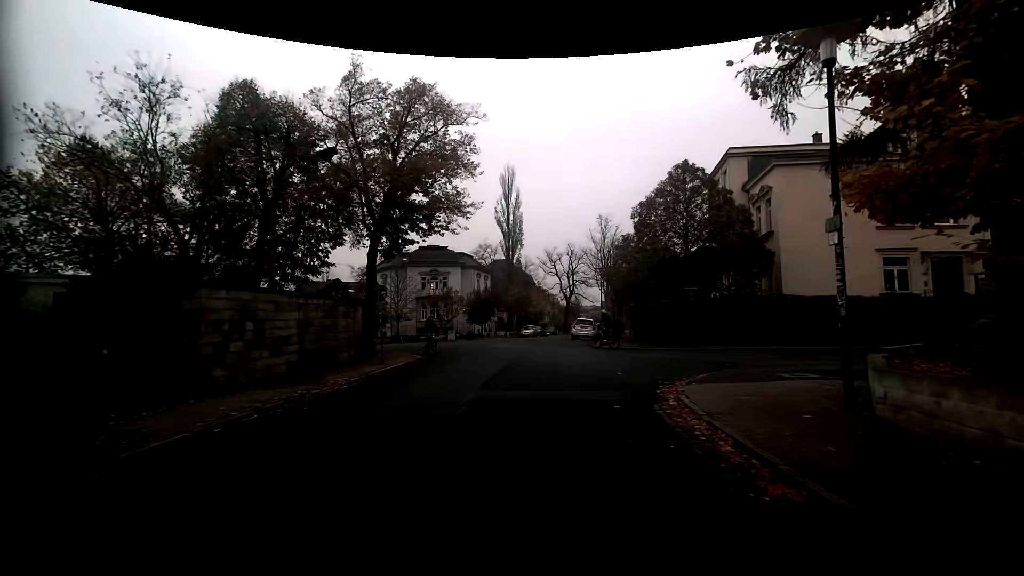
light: Day
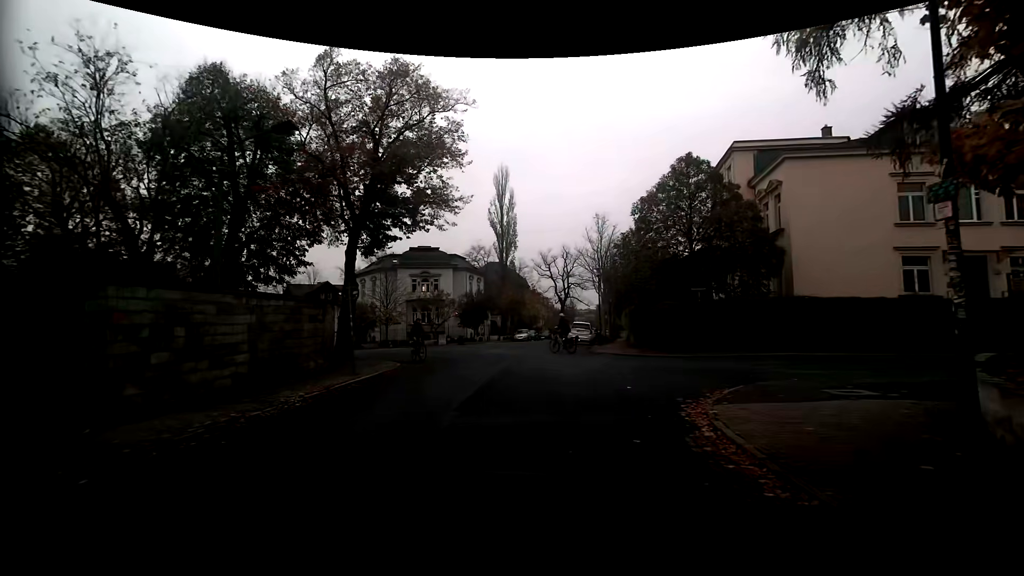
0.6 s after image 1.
(0.0, +2.2) m; 0°
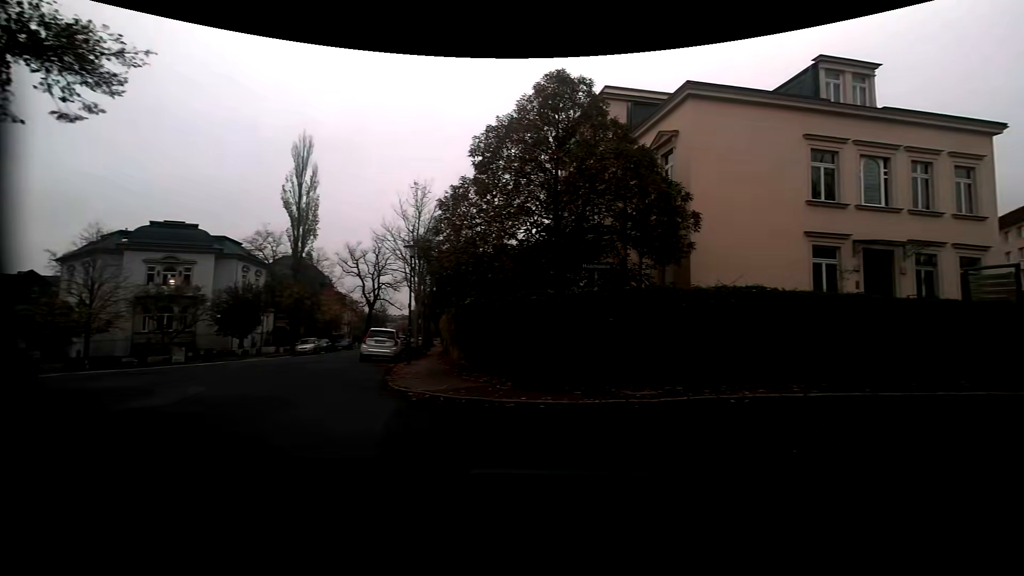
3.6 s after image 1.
(+0.9, +11.9) m; +21°
